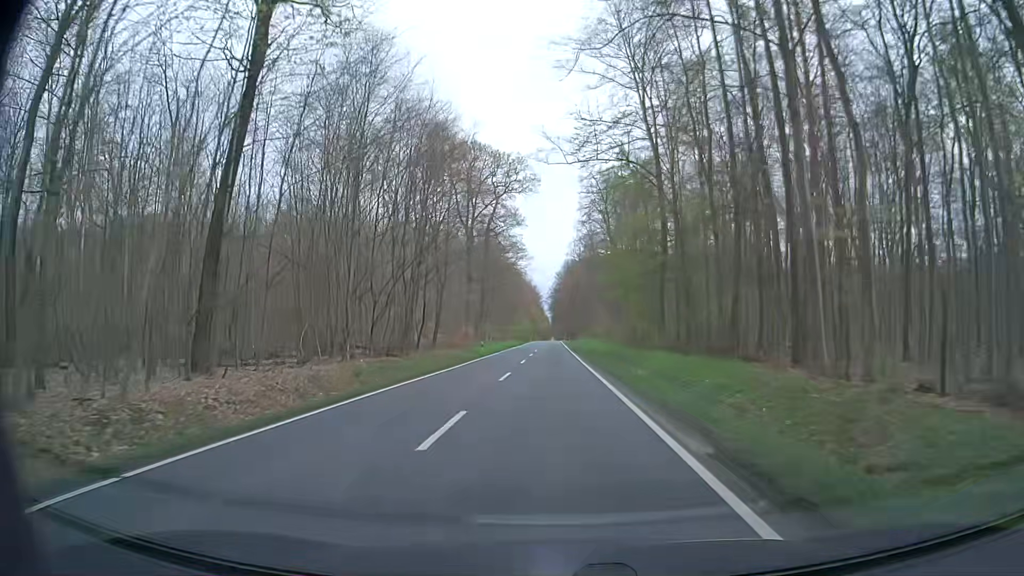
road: secondary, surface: asphalt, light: Day
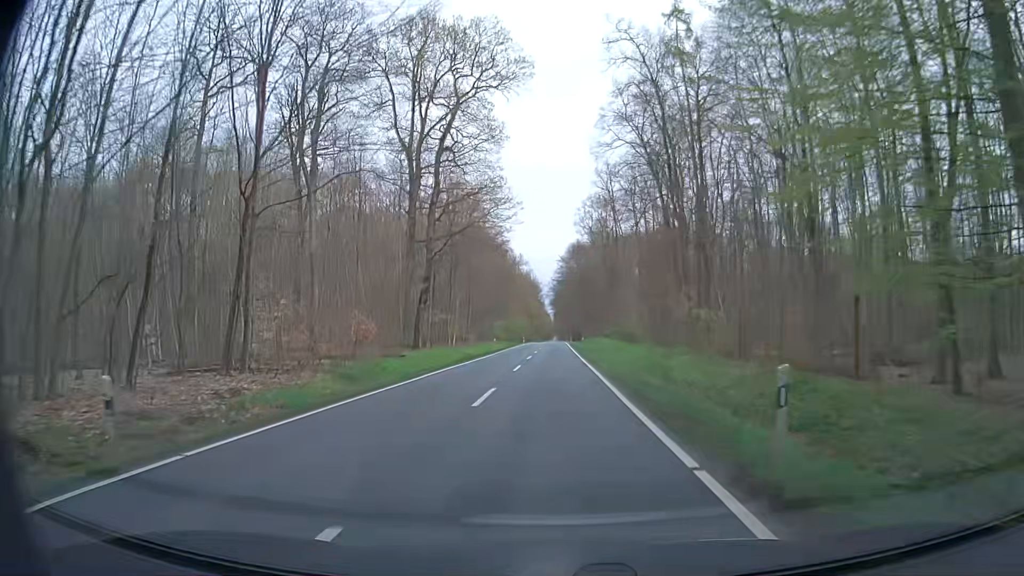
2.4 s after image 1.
(+0.4, +43.2) m; +1°
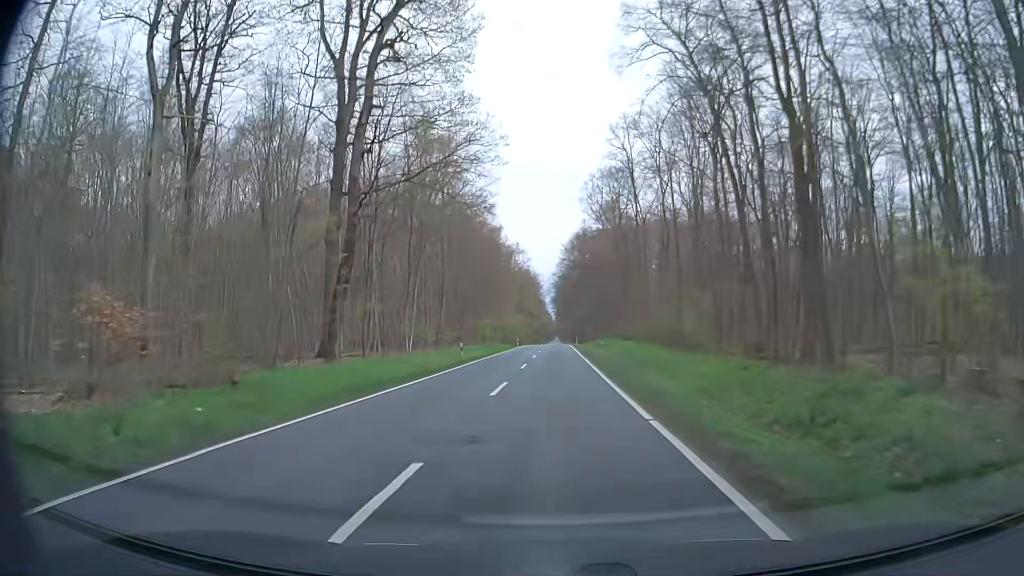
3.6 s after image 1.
(0.0, +21.6) m; -1°
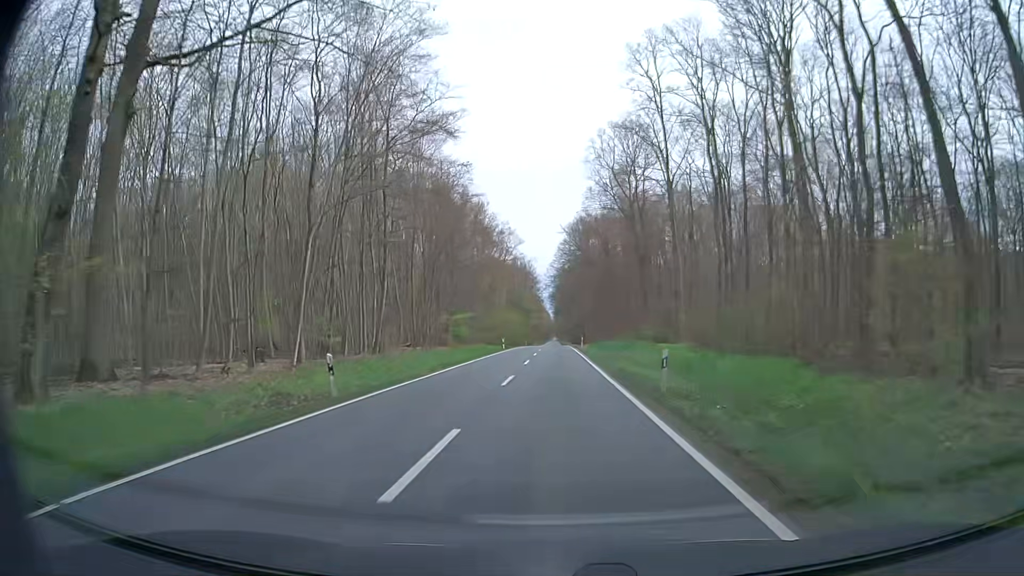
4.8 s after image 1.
(+0.2, +21.6) m; +1°
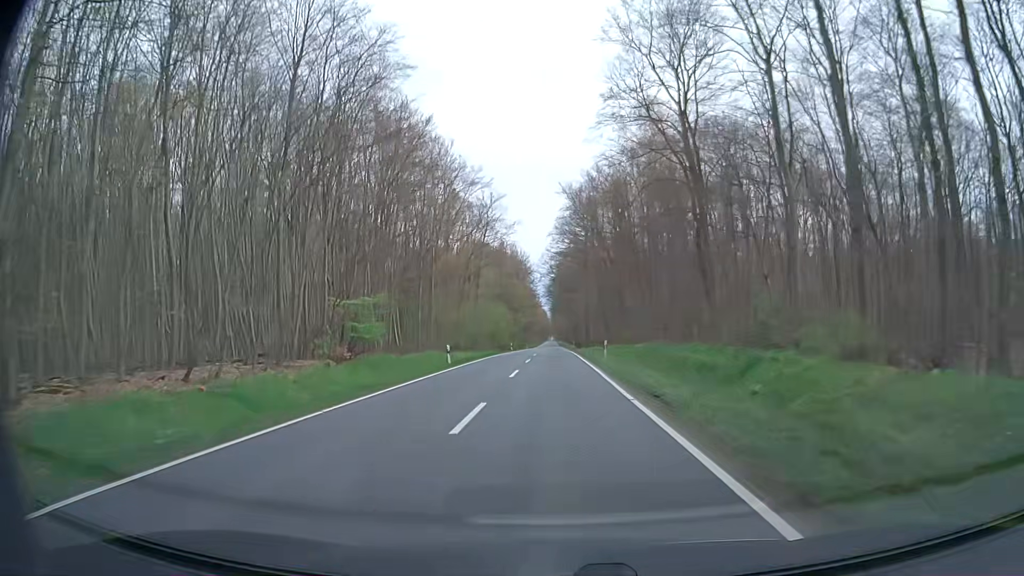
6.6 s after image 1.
(0.0, +32.4) m; +1°
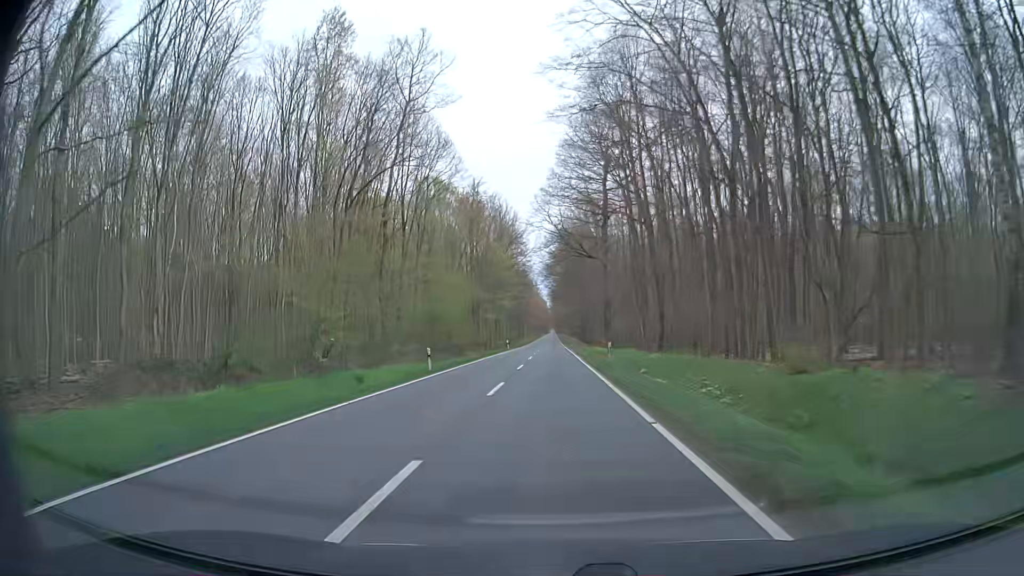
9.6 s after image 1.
(-0.6, +54.0) m; -1°
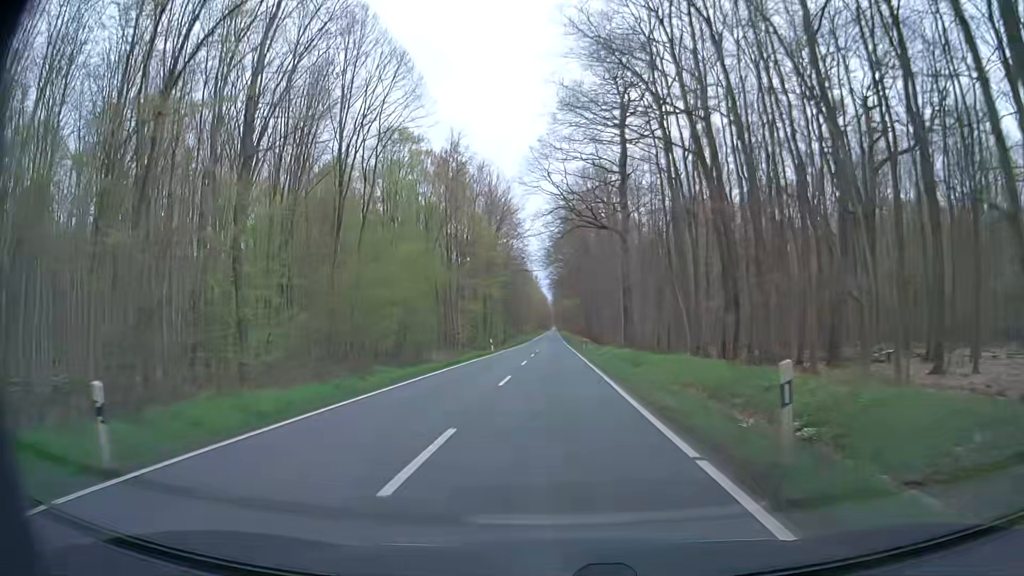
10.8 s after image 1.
(-0.1, +21.7) m; 0°
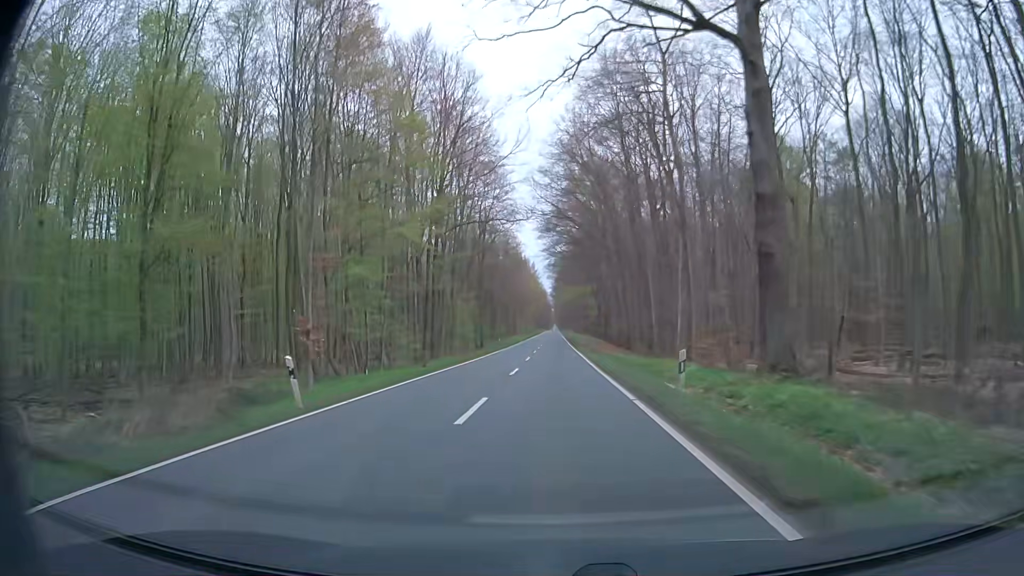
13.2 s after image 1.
(-0.5, +43.5) m; 0°
(0, +10) (0, +20) (0, +30) (0, +40) (0, +50) (0, +60) (0, +70) (0, +80) (0, +90) (0, +100) m
